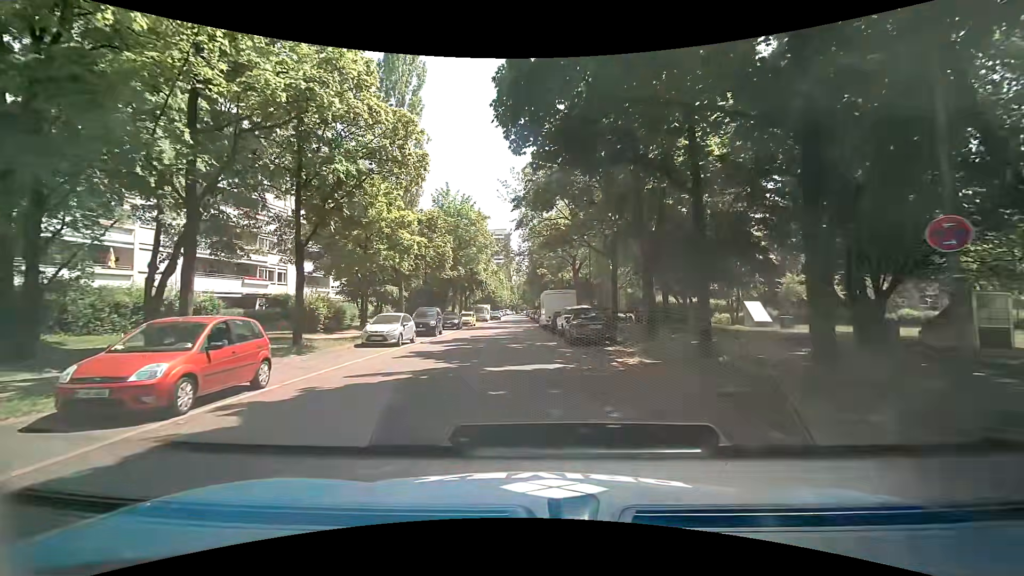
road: residential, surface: asphalt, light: Day
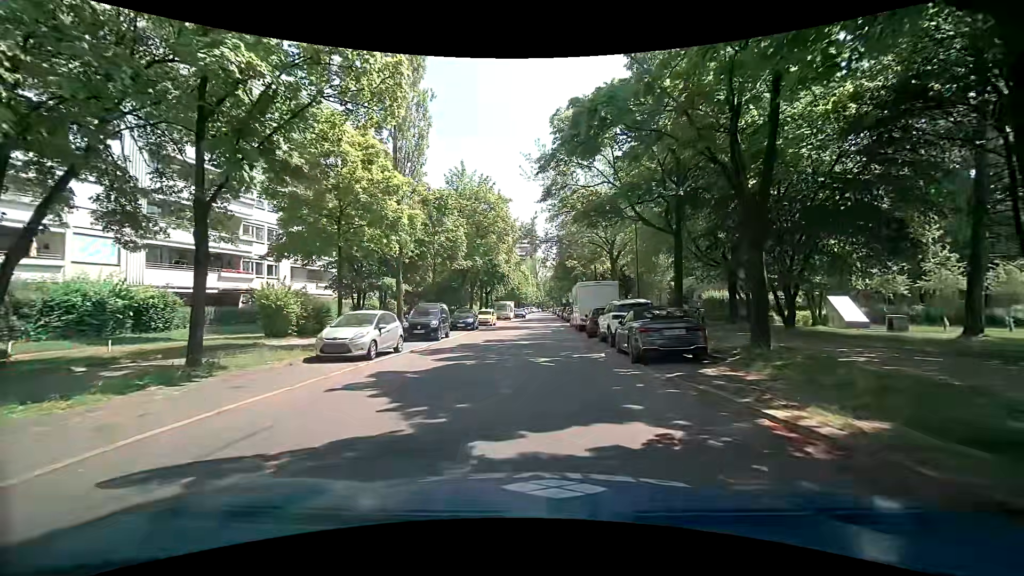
(-0.2, +7.2) m; -3°
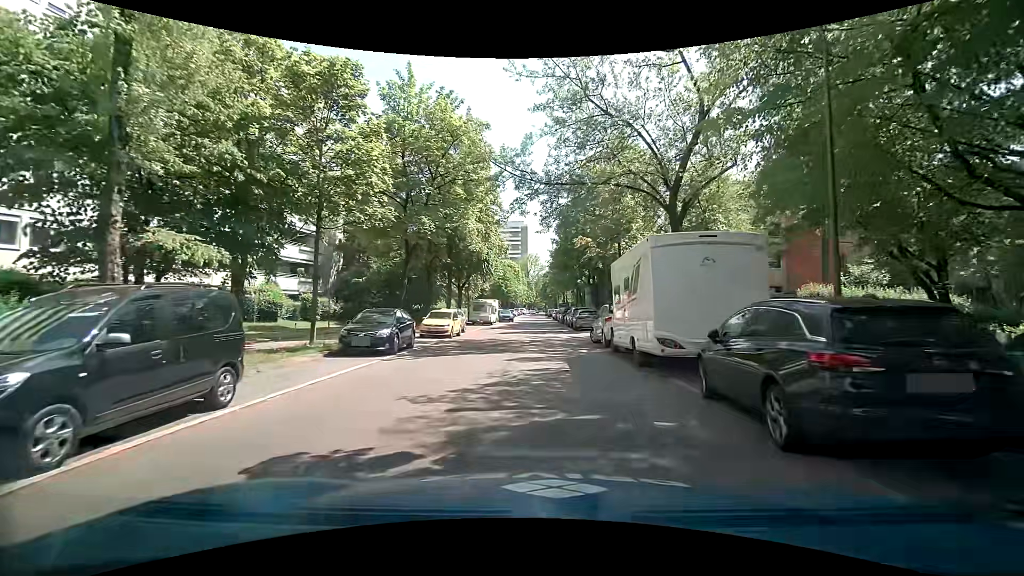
(0.0, +18.9) m; 0°
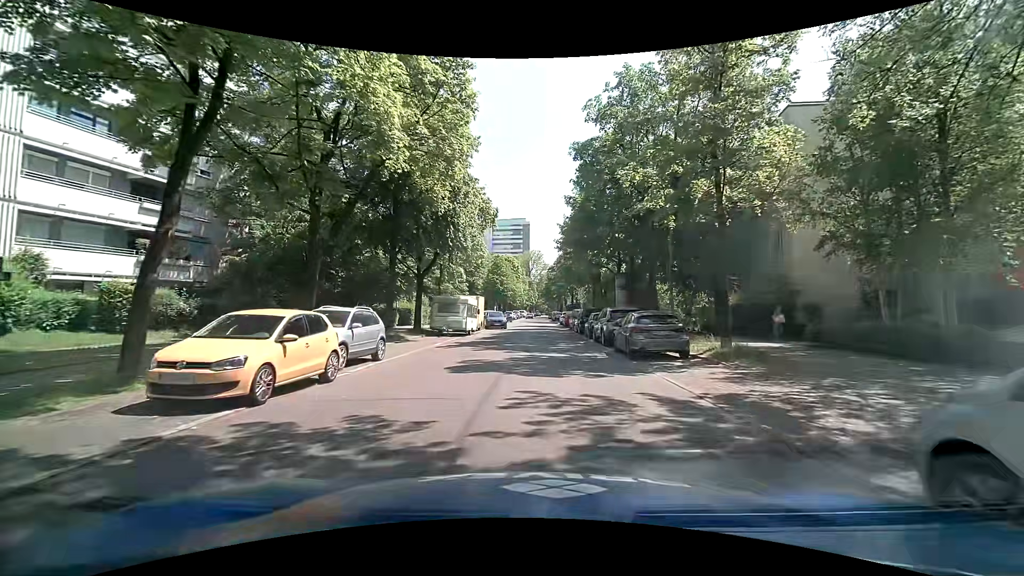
(+0.3, +18.2) m; +1°
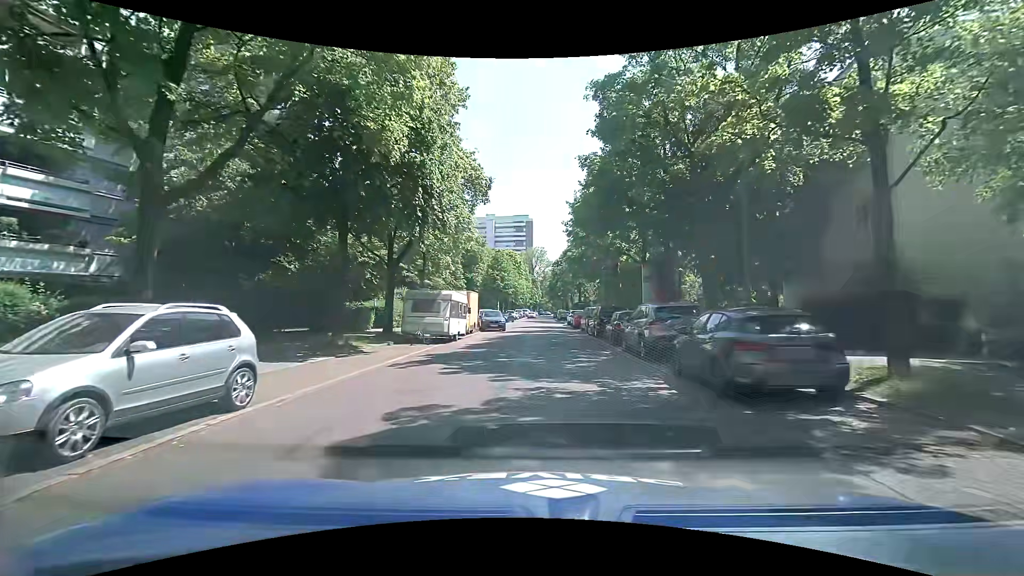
(0.0, +7.2) m; -1°
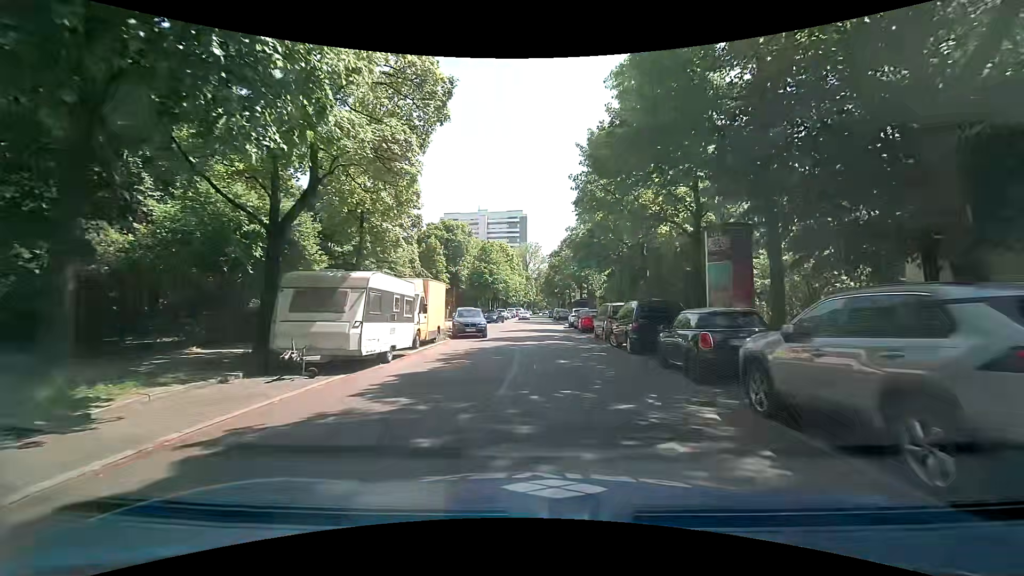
(+0.1, +10.7) m; -1°
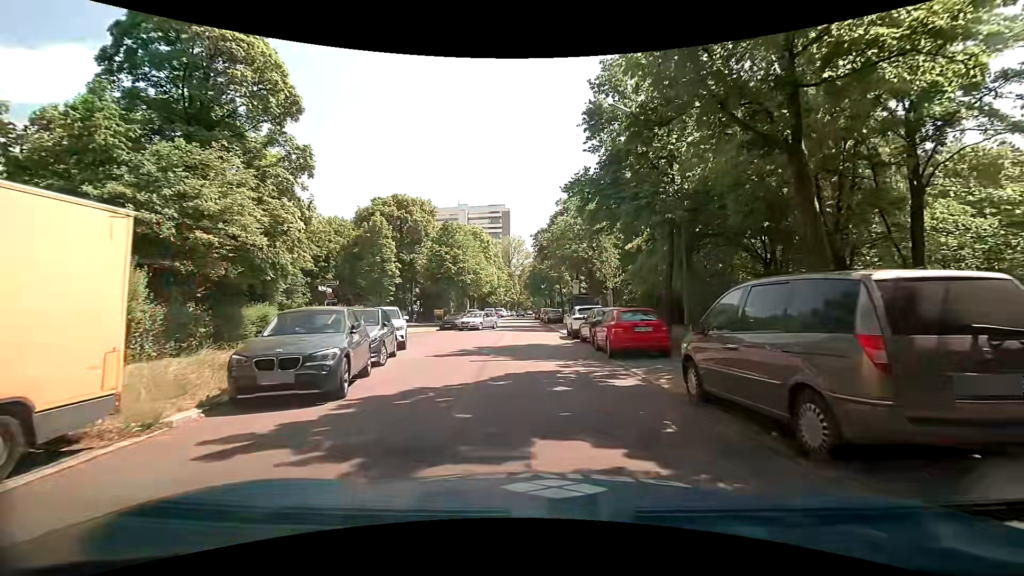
(+0.9, +17.4) m; +2°
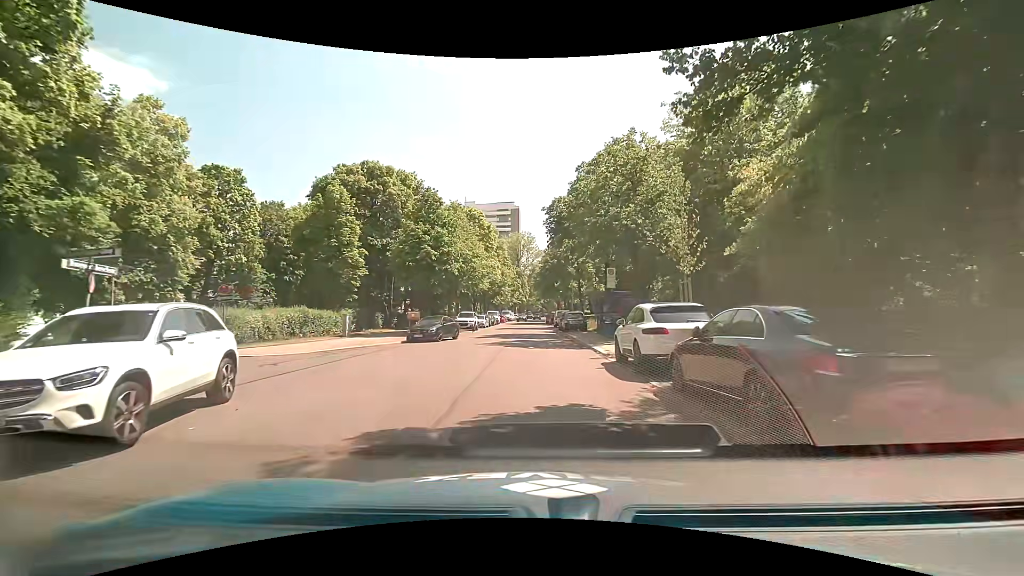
(+0.1, +13.5) m; -2°
(0, +10) (0, +20) (+1, +30) (+1, +40) (+1, +50) (+1, +60) (+1, +70) (+1, +80) (+2, +90) (+3, +100) m
